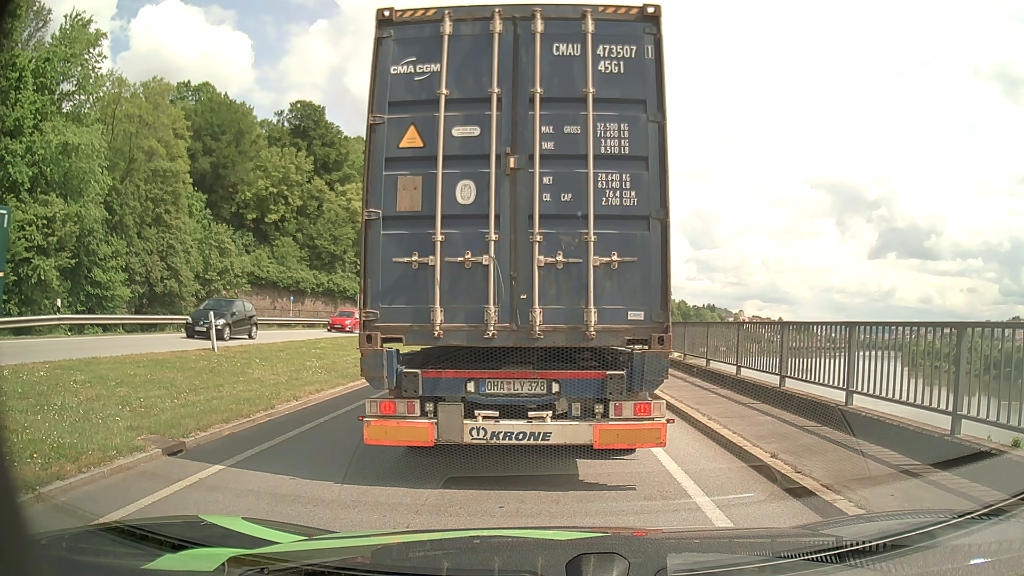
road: primary_link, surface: asphalt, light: Day
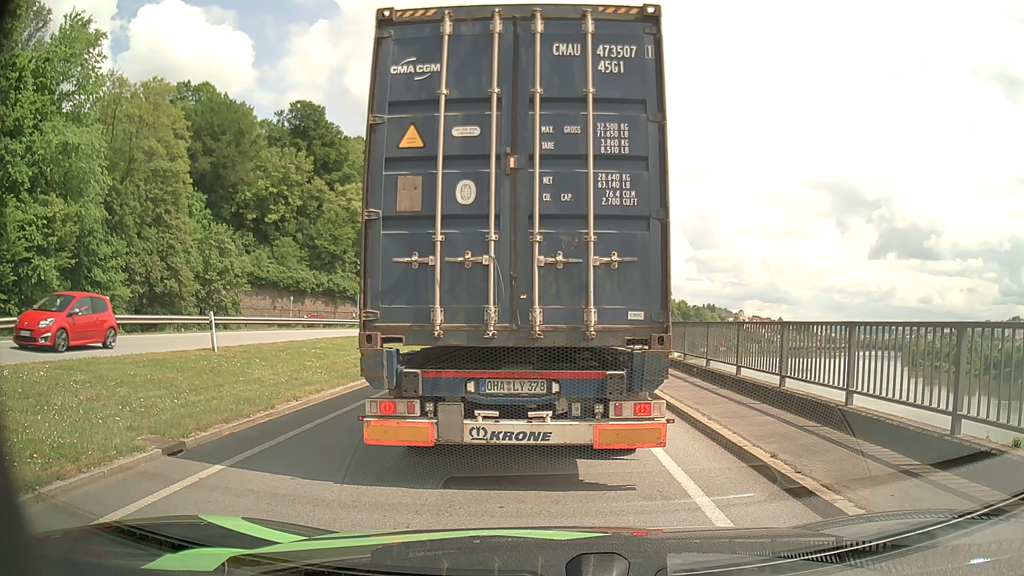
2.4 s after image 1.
(0.0, 0.0) m; 0°
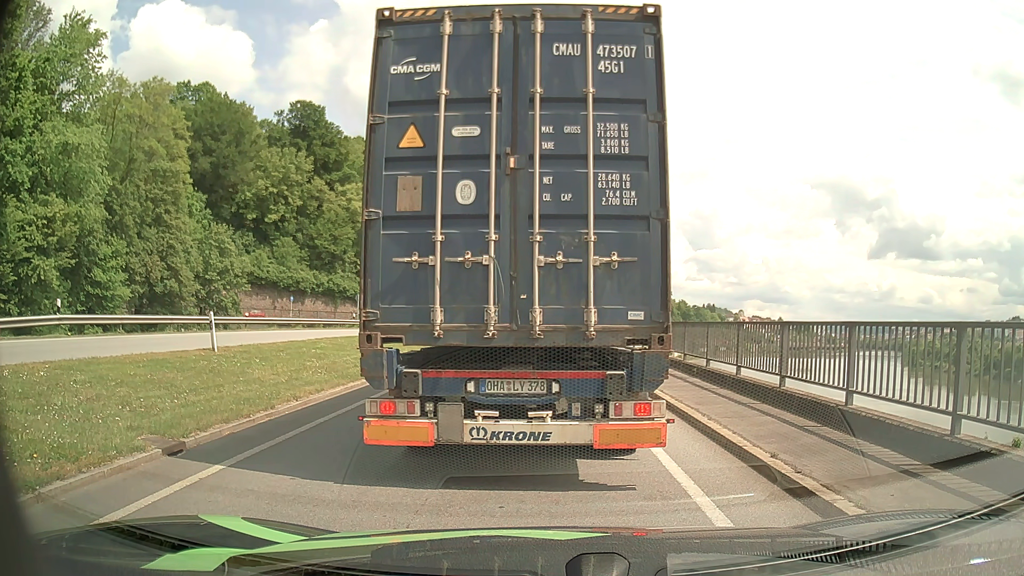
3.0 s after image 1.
(0.0, 0.0) m; 0°
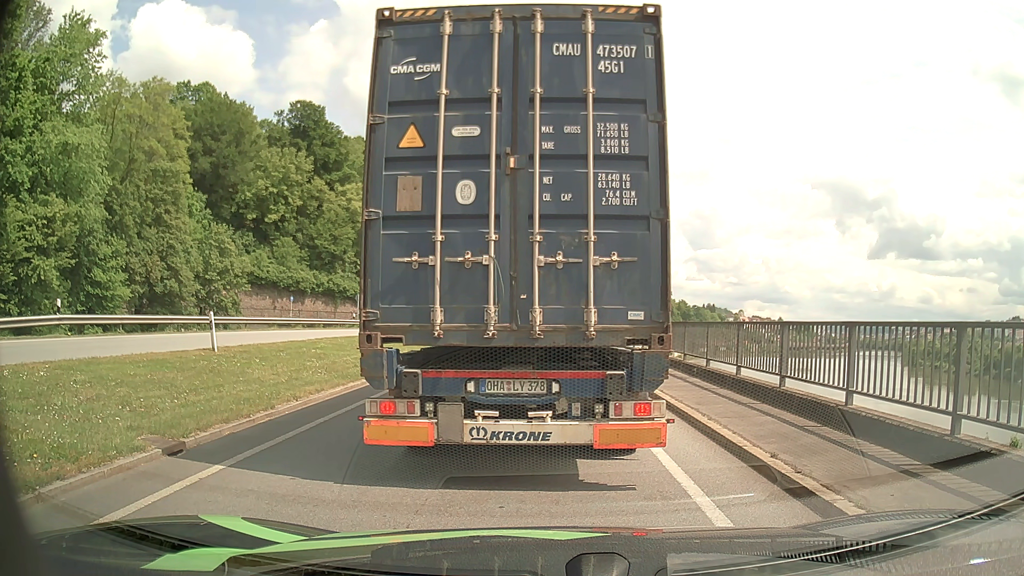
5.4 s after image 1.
(0.0, 0.0) m; 0°
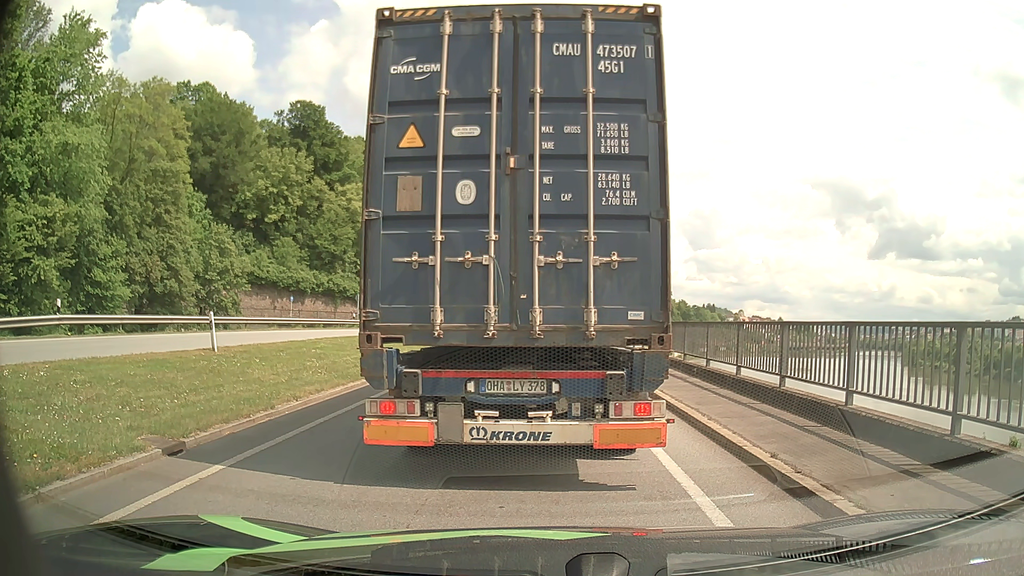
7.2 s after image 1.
(0.0, 0.0) m; 0°
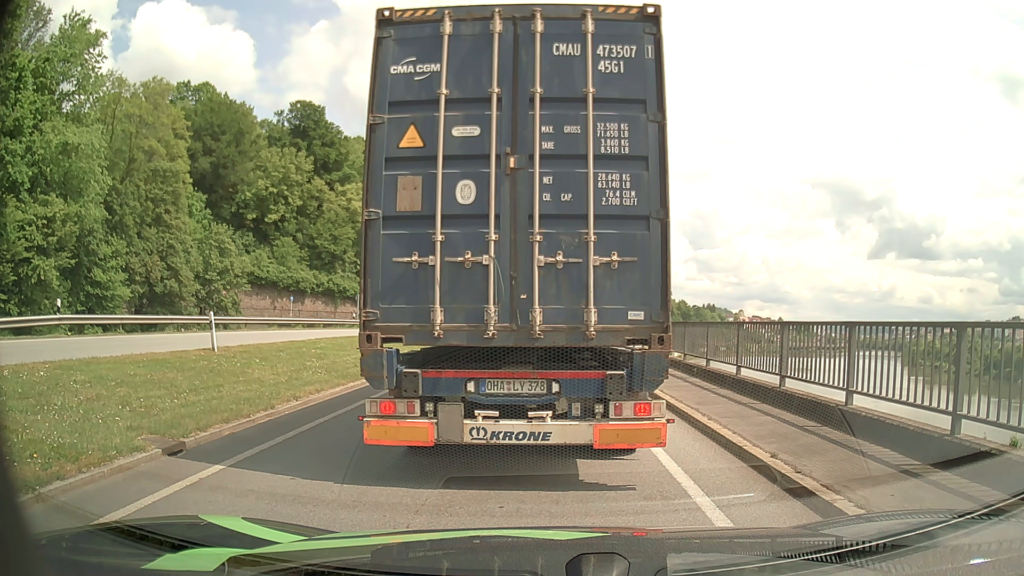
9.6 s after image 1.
(0.0, 0.0) m; 0°
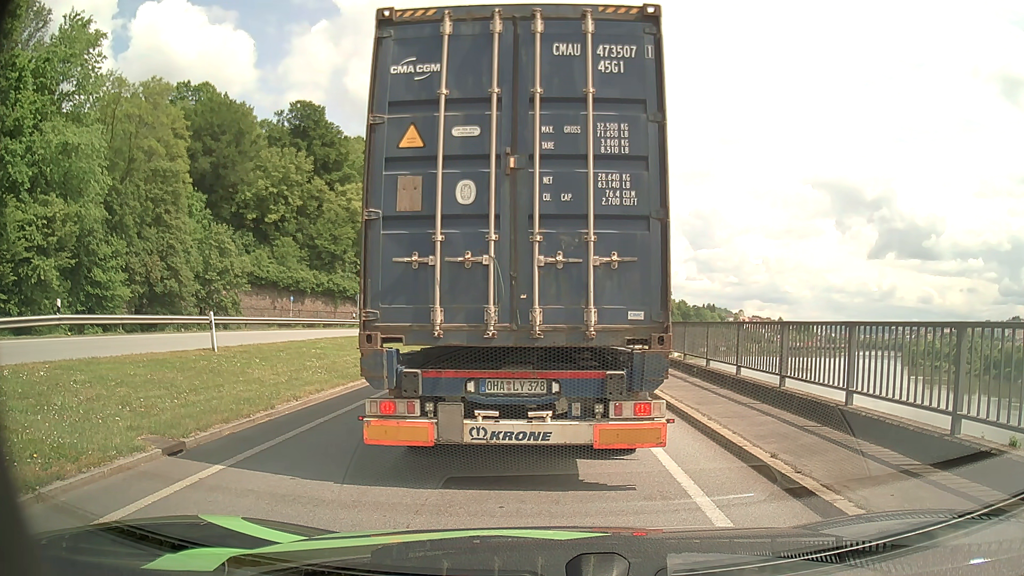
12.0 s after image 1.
(0.0, 0.0) m; 0°
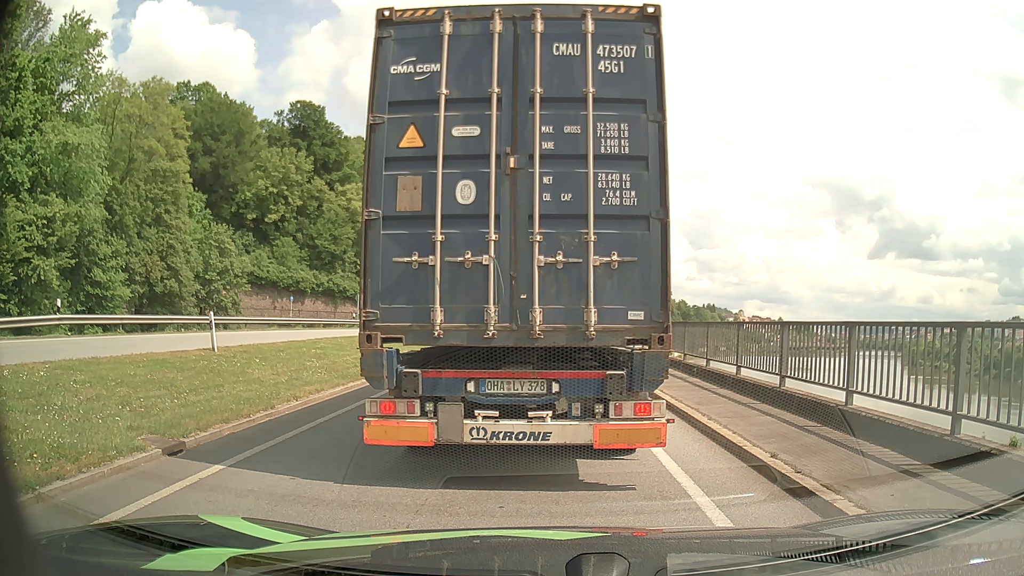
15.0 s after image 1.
(0.0, 0.0) m; 0°
(0, +10) (0, +20) (0, +30) (0, +40) (-1, +50) (-3, +60) (-8, +69) (-15, +75) (-24, +79) (-34, +80) m
